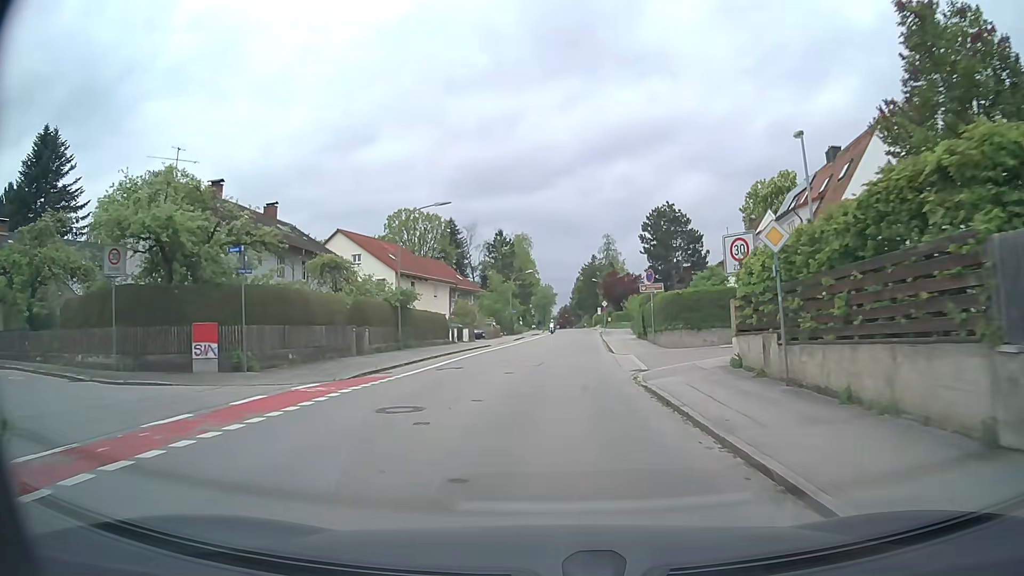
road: tertiary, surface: asphalt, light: Day
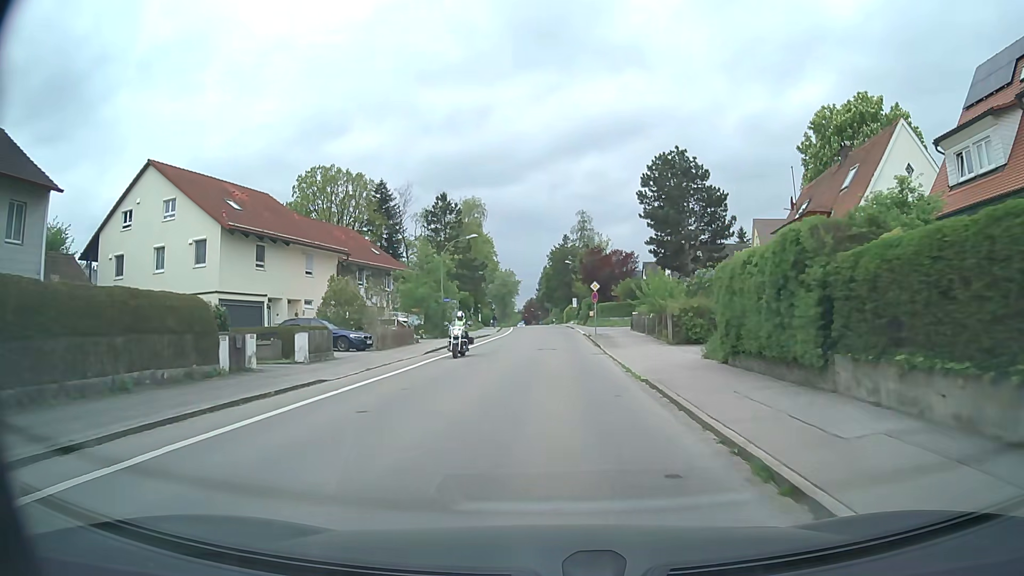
(+1.0, +28.7) m; +4°
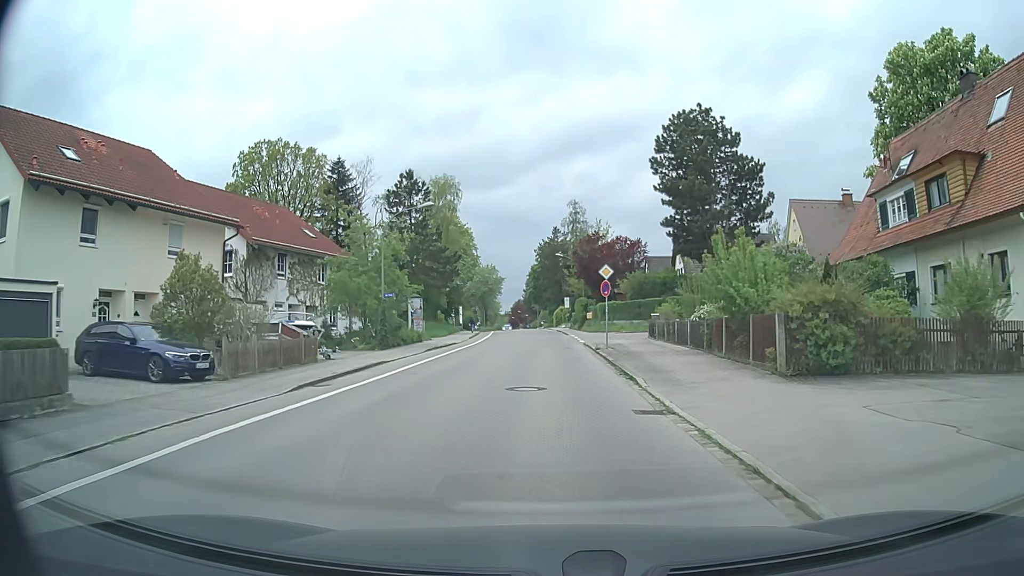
(0.0, +14.7) m; 0°
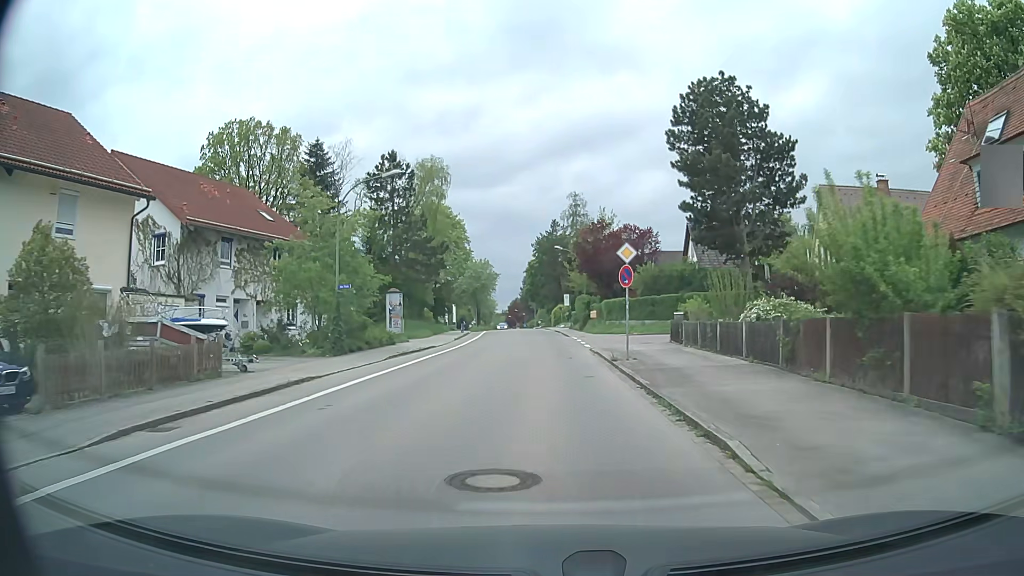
(0.0, +7.3) m; 0°
